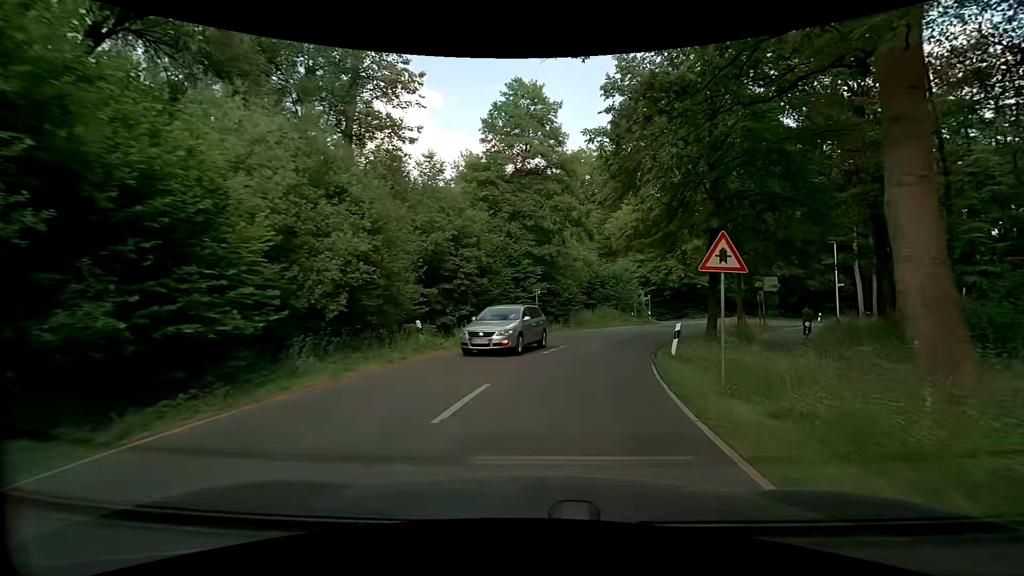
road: tertiary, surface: asphalt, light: Day
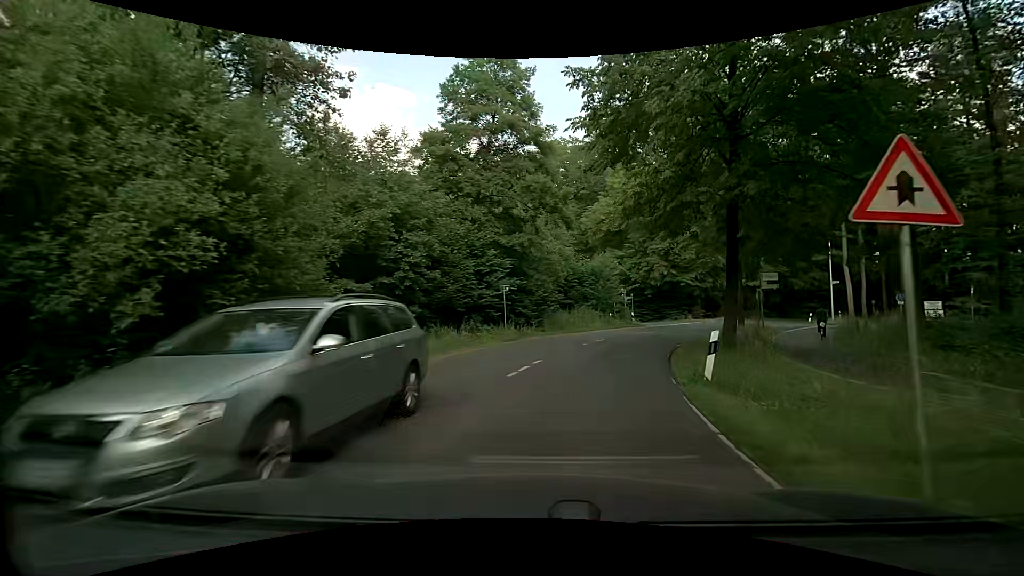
(+0.2, +5.2) m; +4°
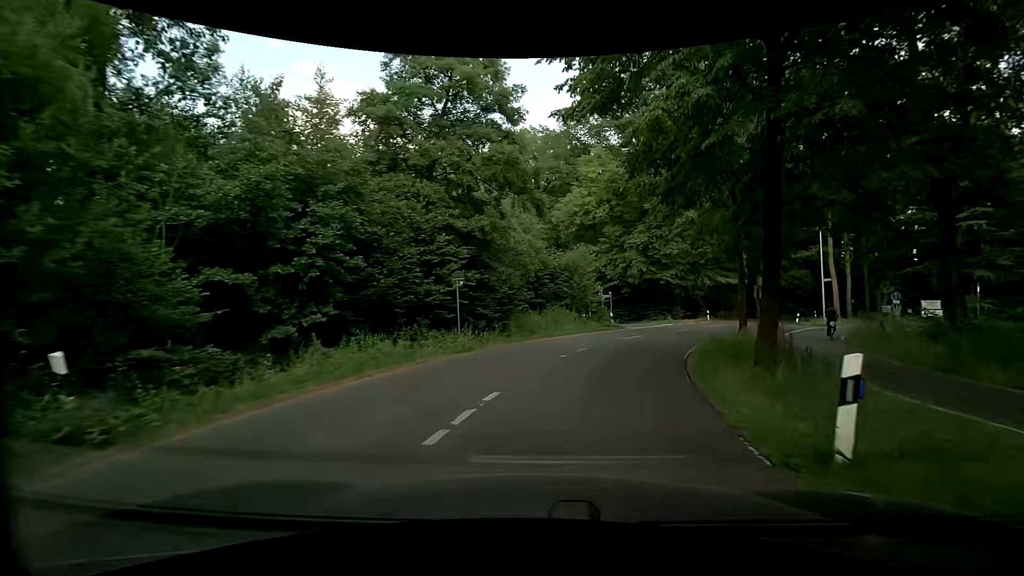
(+0.1, +5.0) m; +4°
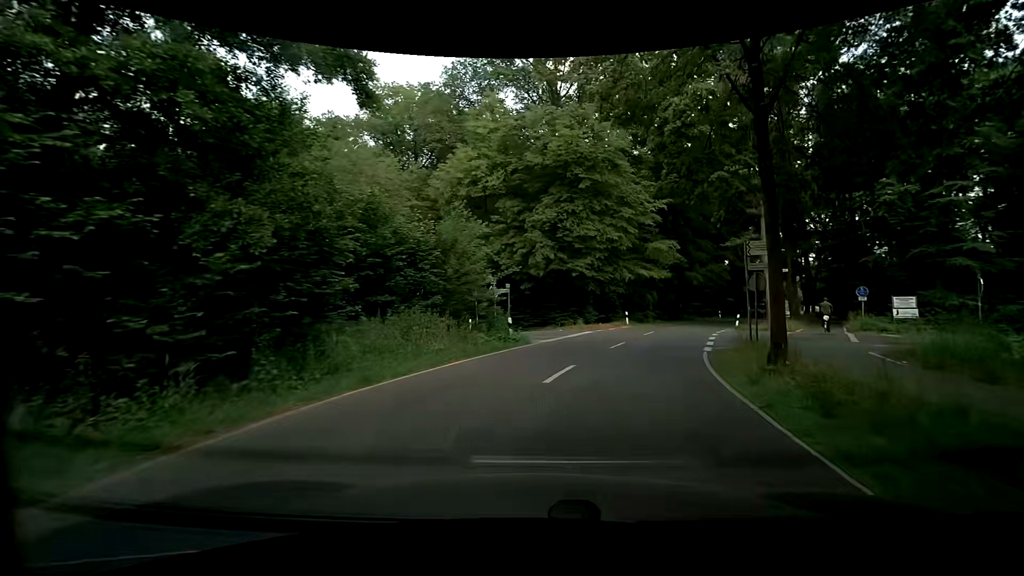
(+1.1, +13.3) m; +11°
